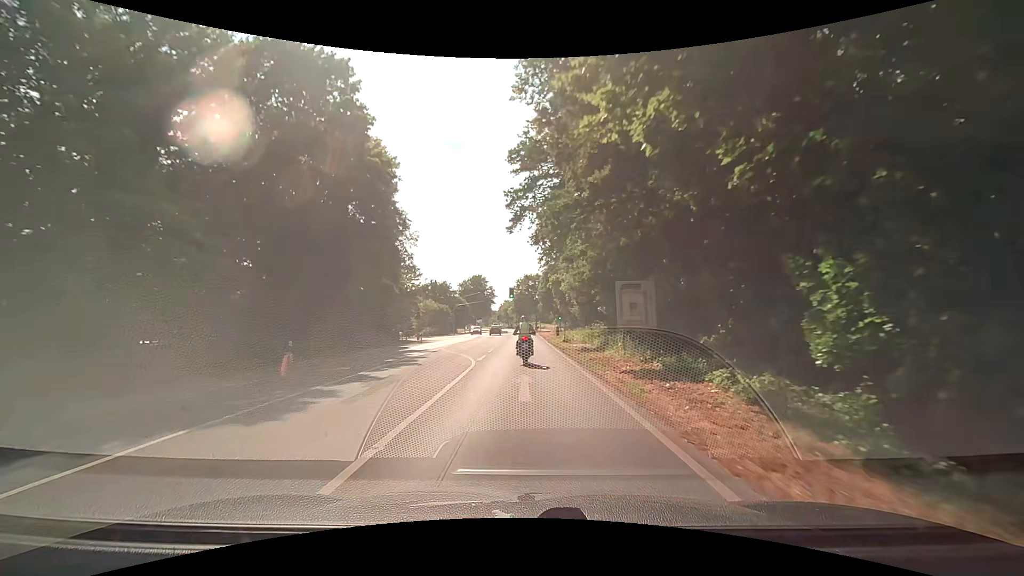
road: secondary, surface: asphalt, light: Day
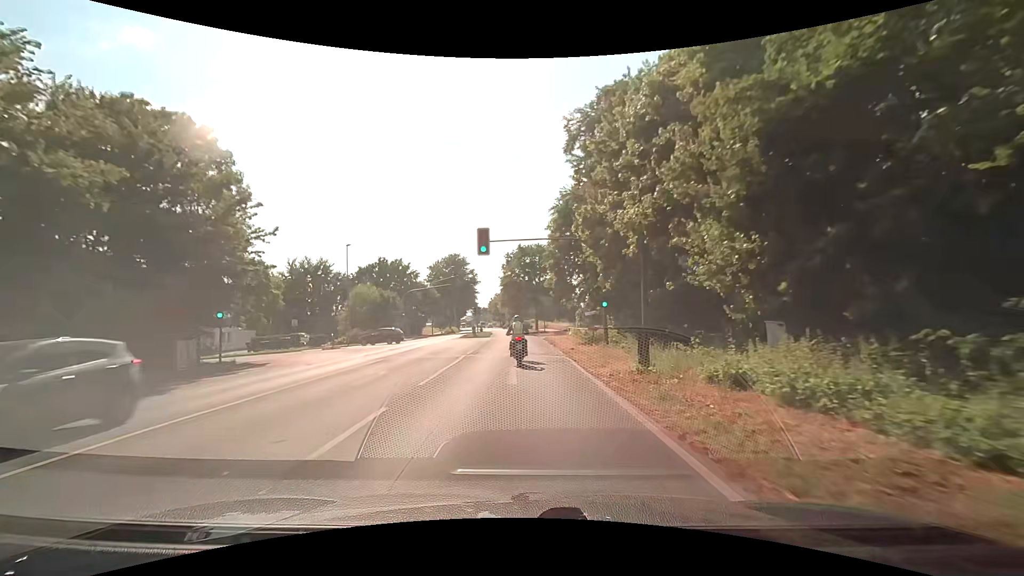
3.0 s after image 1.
(+0.3, +37.7) m; +1°
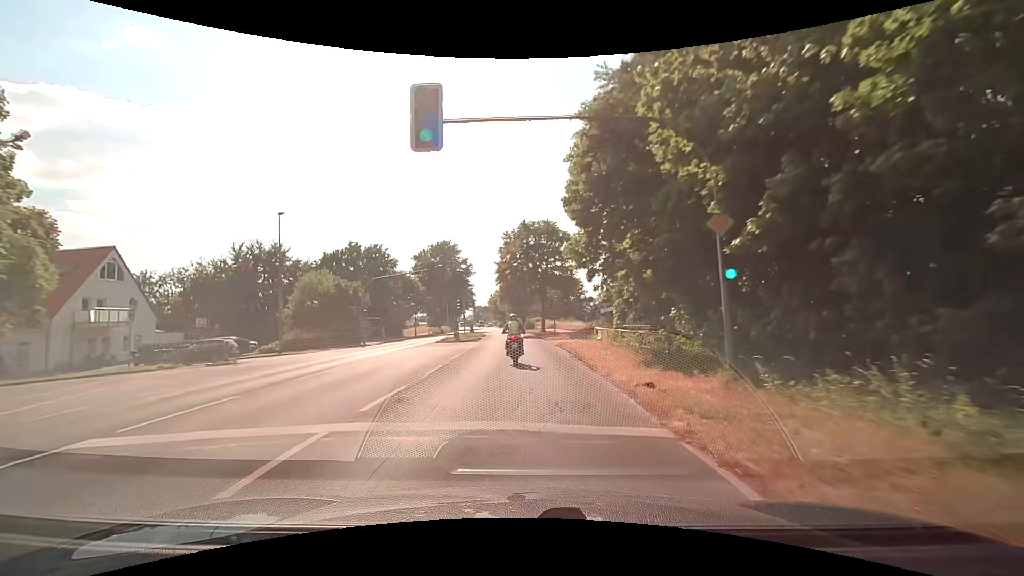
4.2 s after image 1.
(-0.3, +15.1) m; -1°
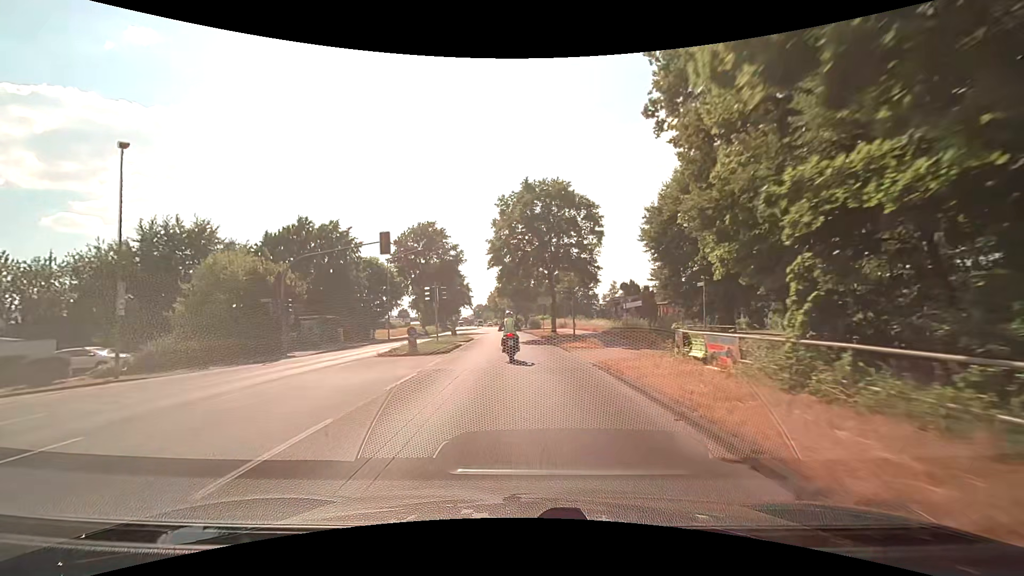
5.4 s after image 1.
(0.0, +15.1) m; 0°
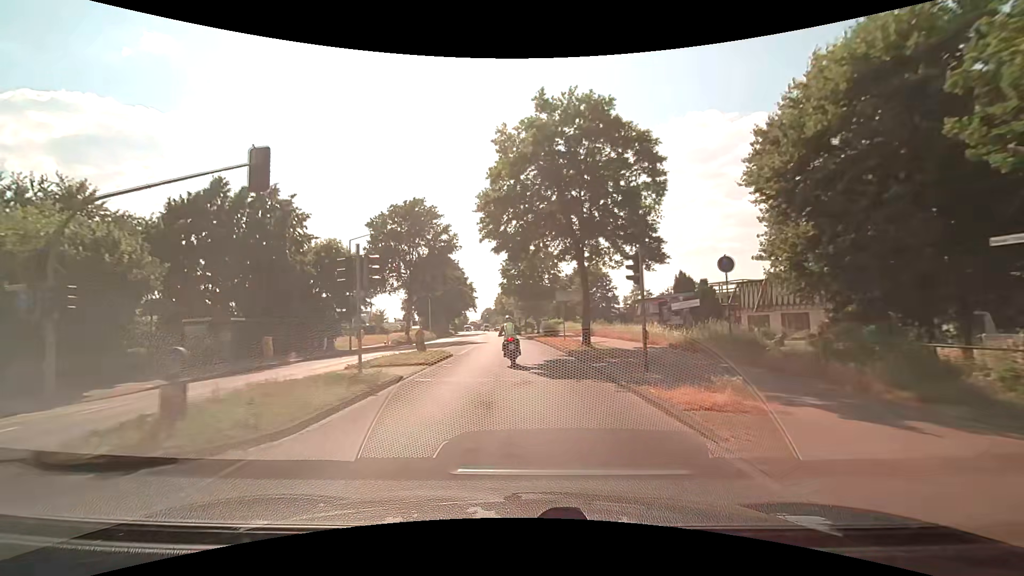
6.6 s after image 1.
(-0.2, +15.1) m; -1°
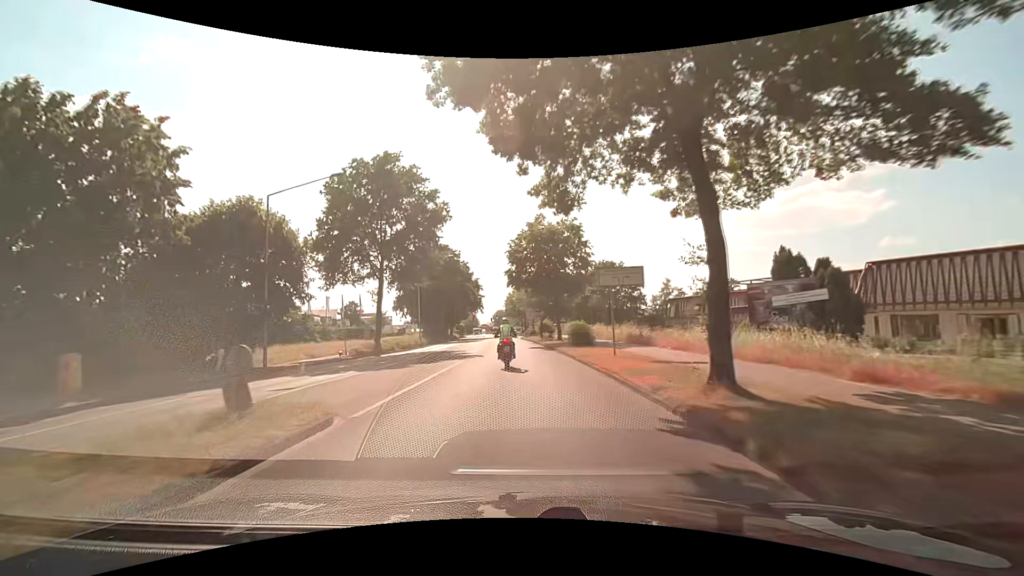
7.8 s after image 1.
(-0.3, +15.1) m; -1°
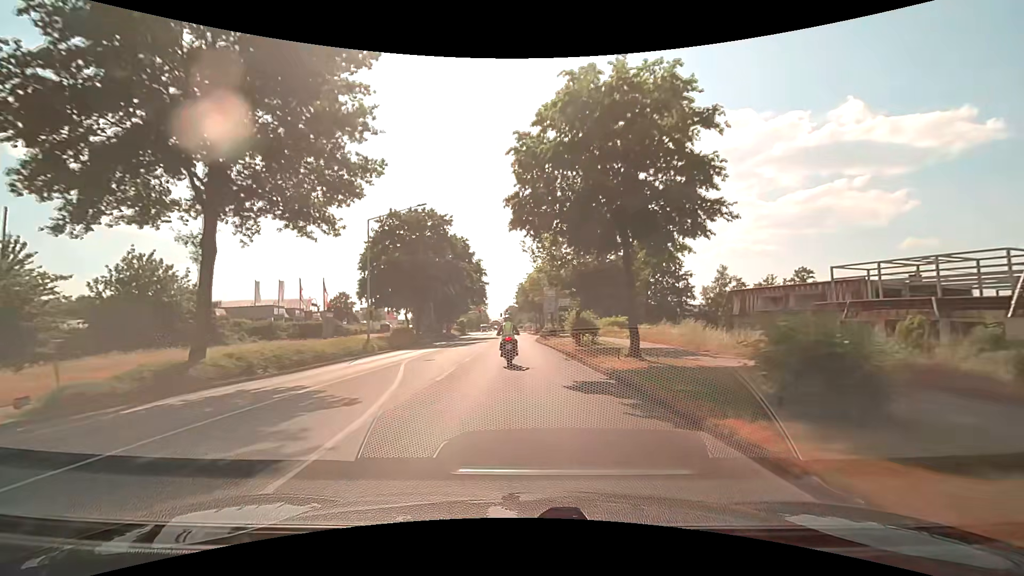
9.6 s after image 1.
(-0.5, +22.5) m; -2°
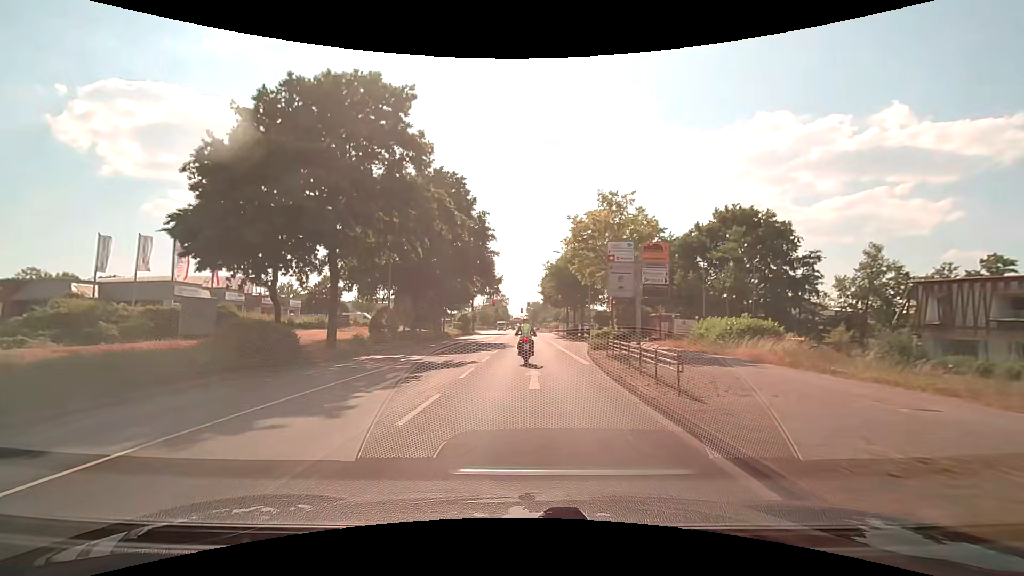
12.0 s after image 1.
(-0.5, +29.7) m; -2°
(0, +10) (0, +20) (0, +30) (0, +40) (0, +50) (0, +60) (0, +70) (+1, +80) (+1, +90) (+1, +100) m
